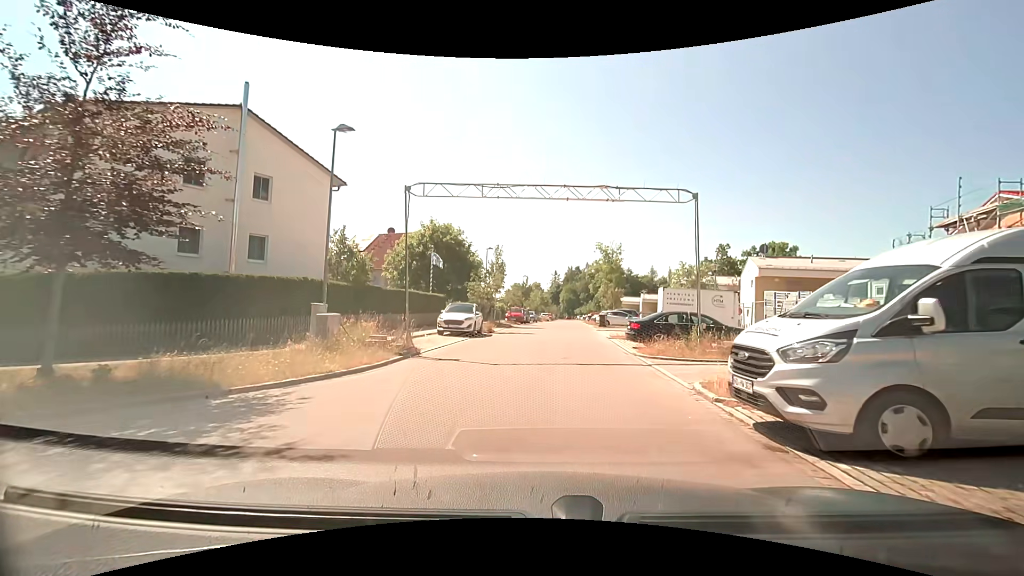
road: residential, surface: asphalt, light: Day
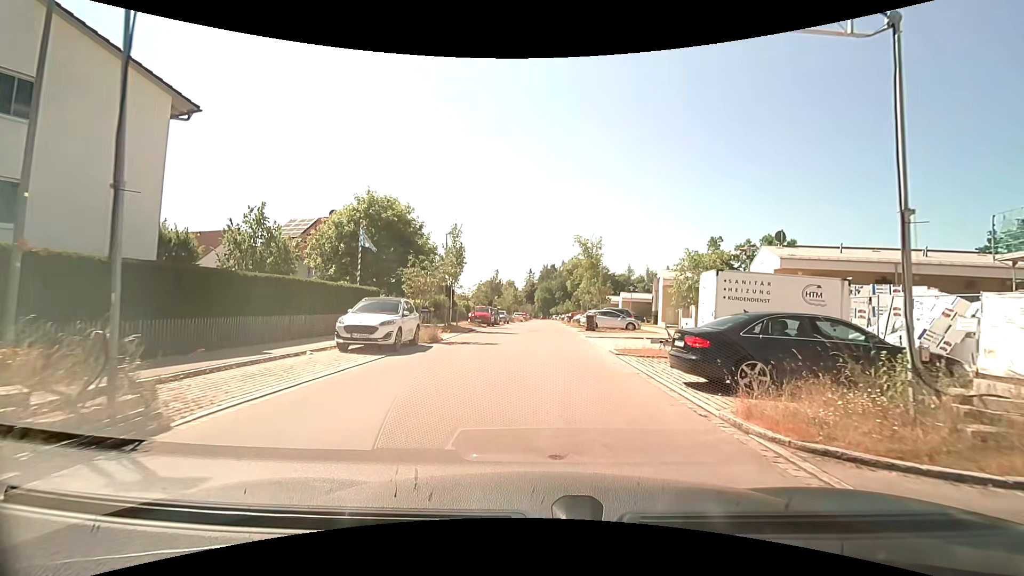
(+0.2, +9.6) m; +2°
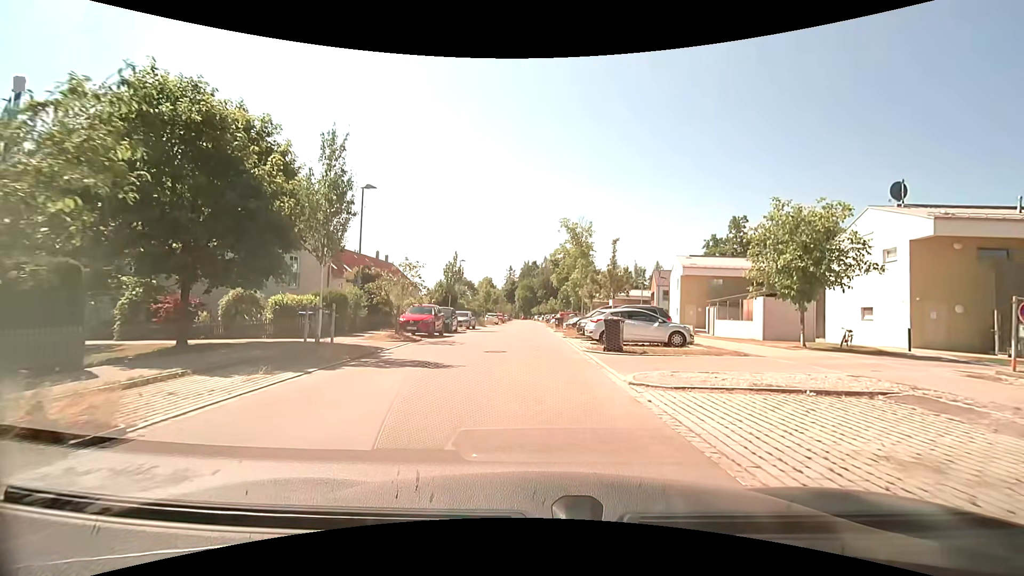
(+0.5, +16.4) m; +3°
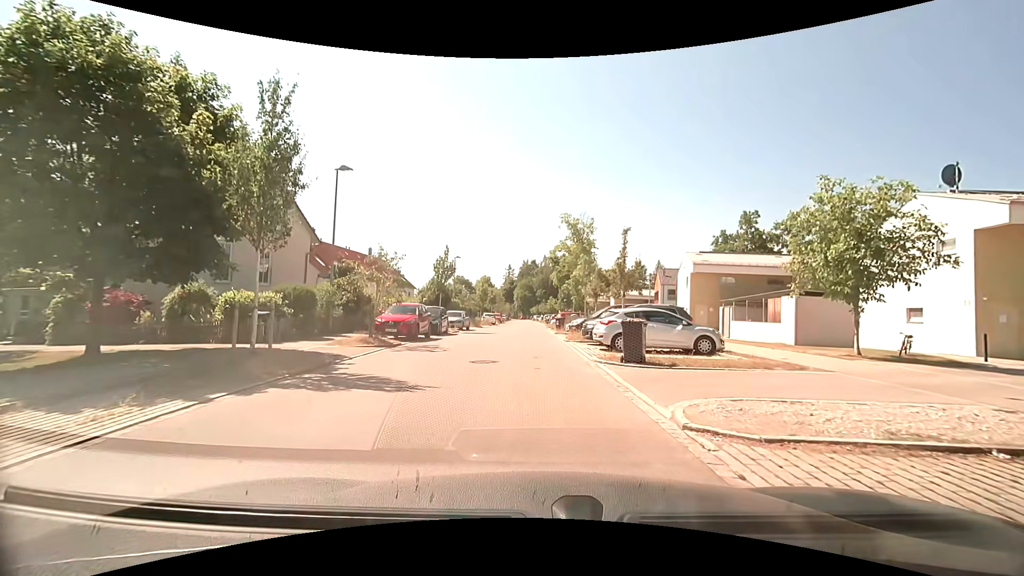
(0.0, +3.4) m; 0°
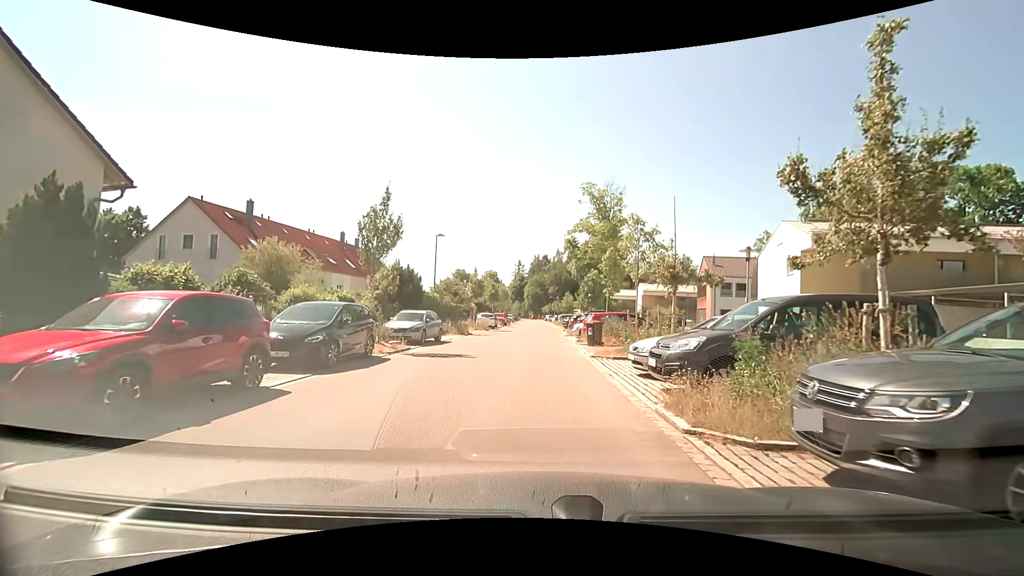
(-0.1, +16.3) m; -1°
